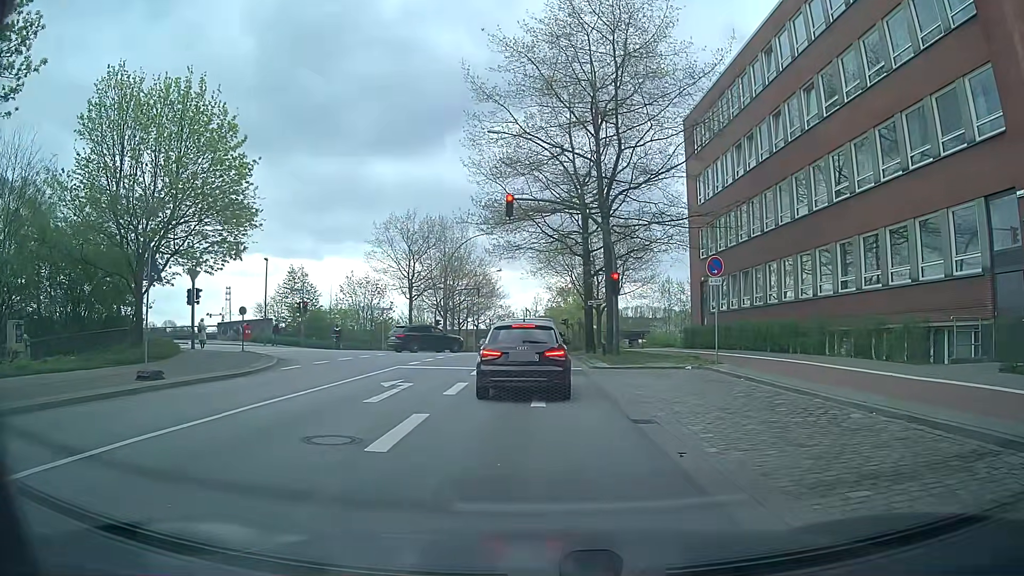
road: secondary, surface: asphalt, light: Day
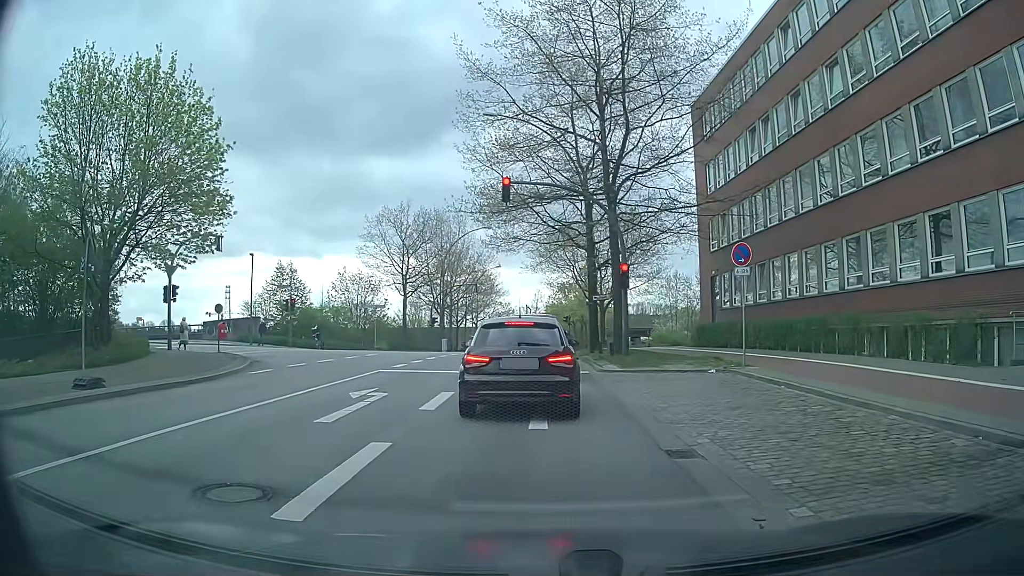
(+0.1, +2.6) m; +1°
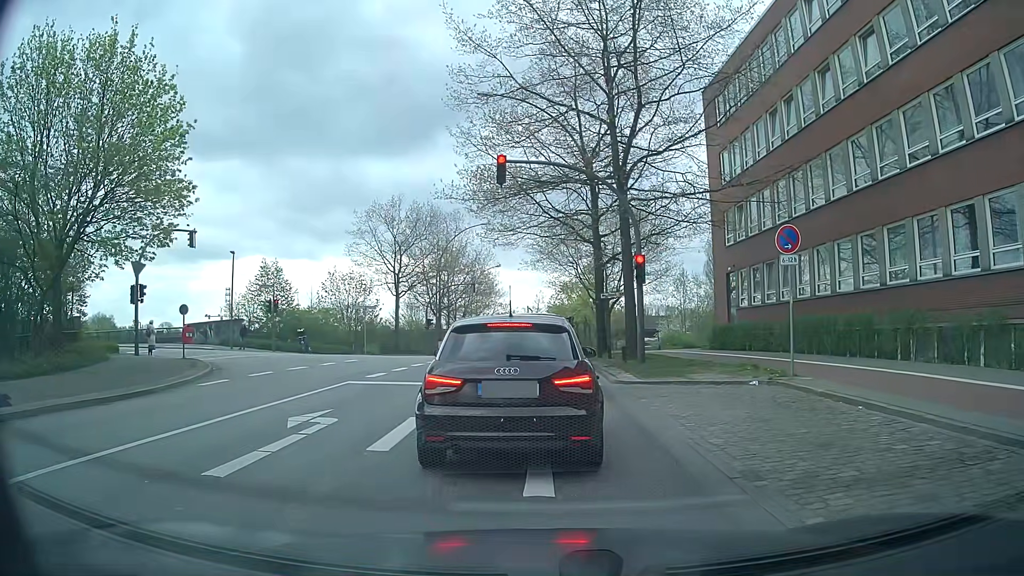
(+0.1, +3.2) m; +2°
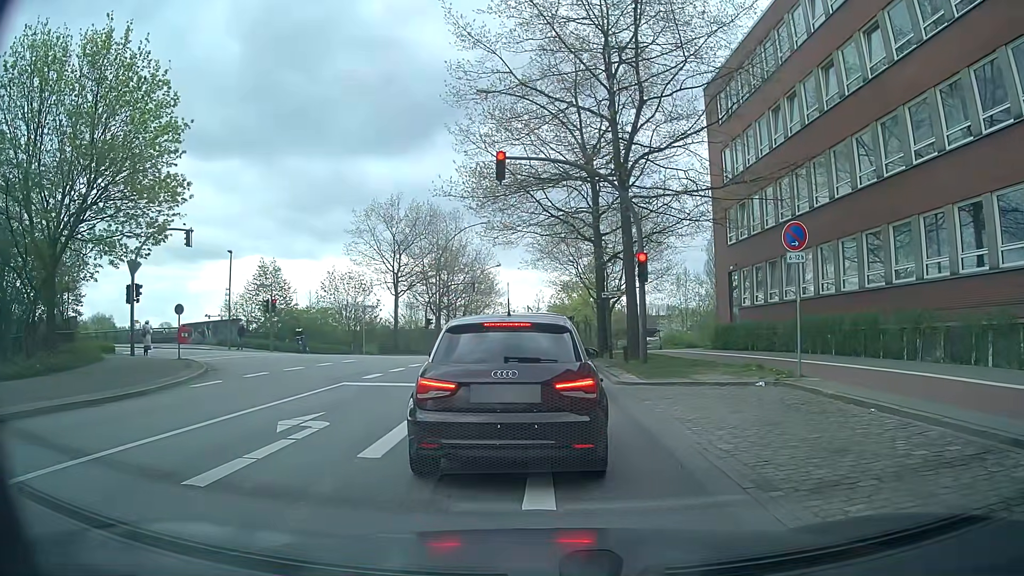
(0.0, +0.4) m; 0°
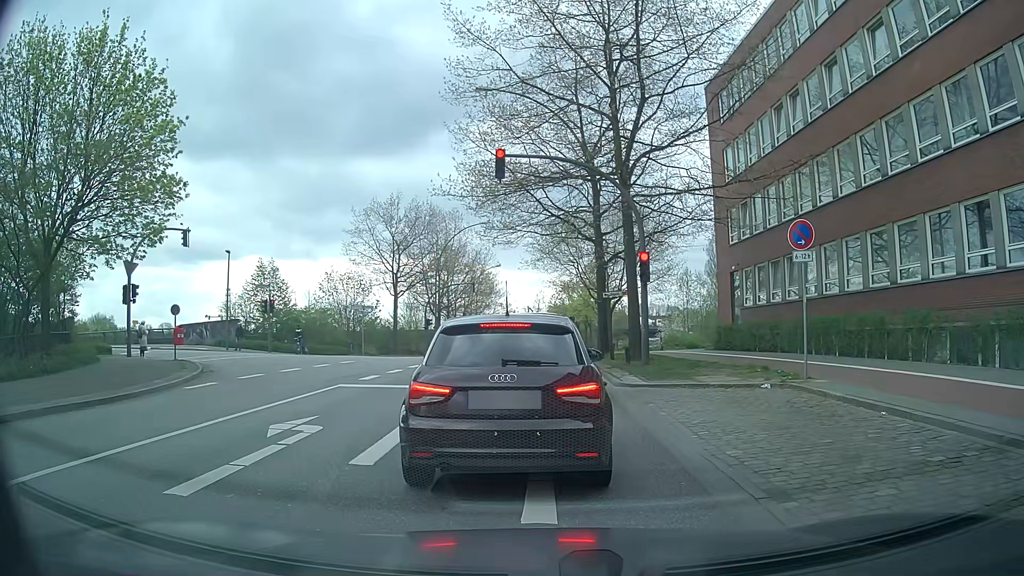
(0.0, +0.4) m; 0°
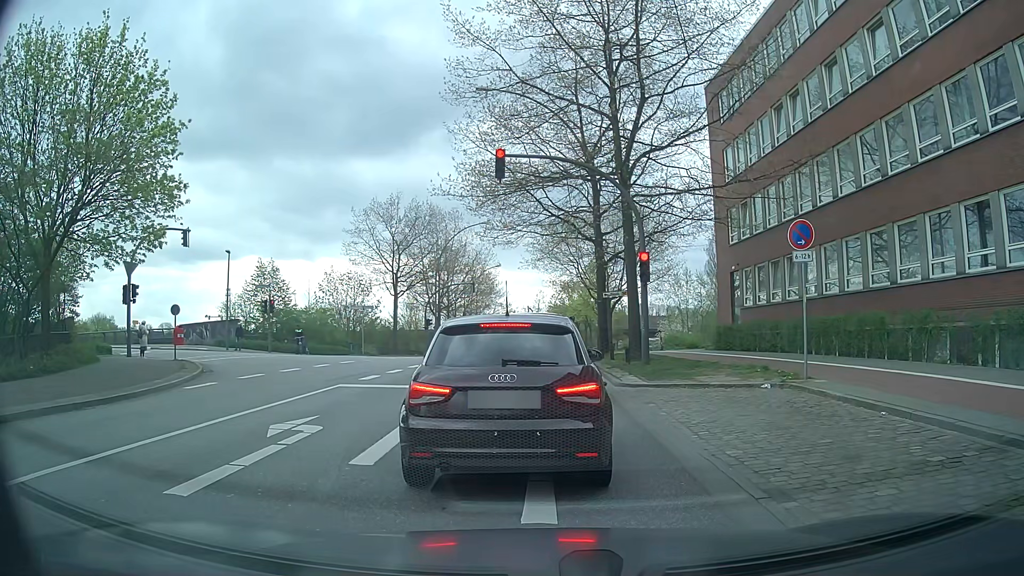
(0.0, 0.0) m; 0°
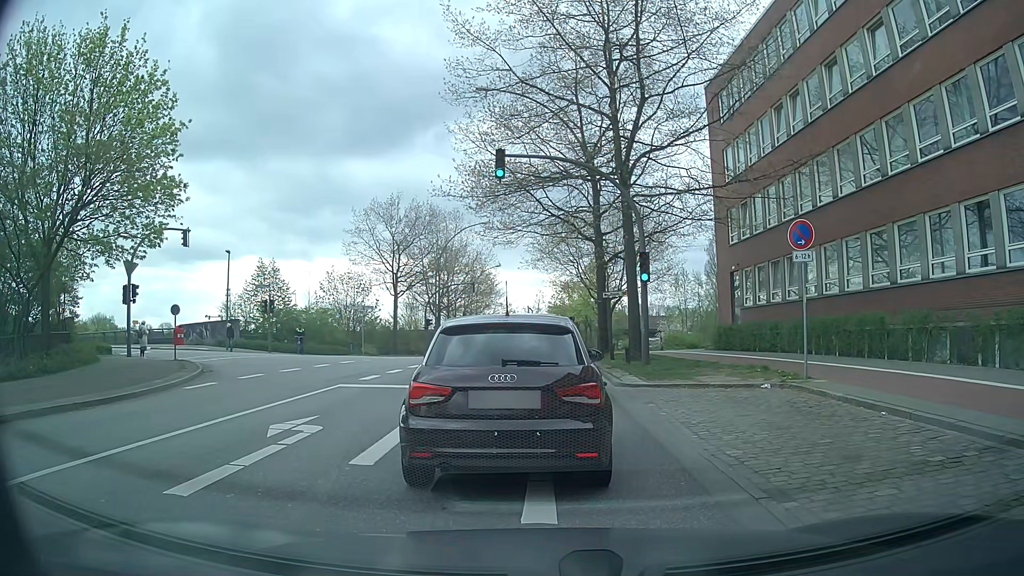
(0.0, 0.0) m; 0°
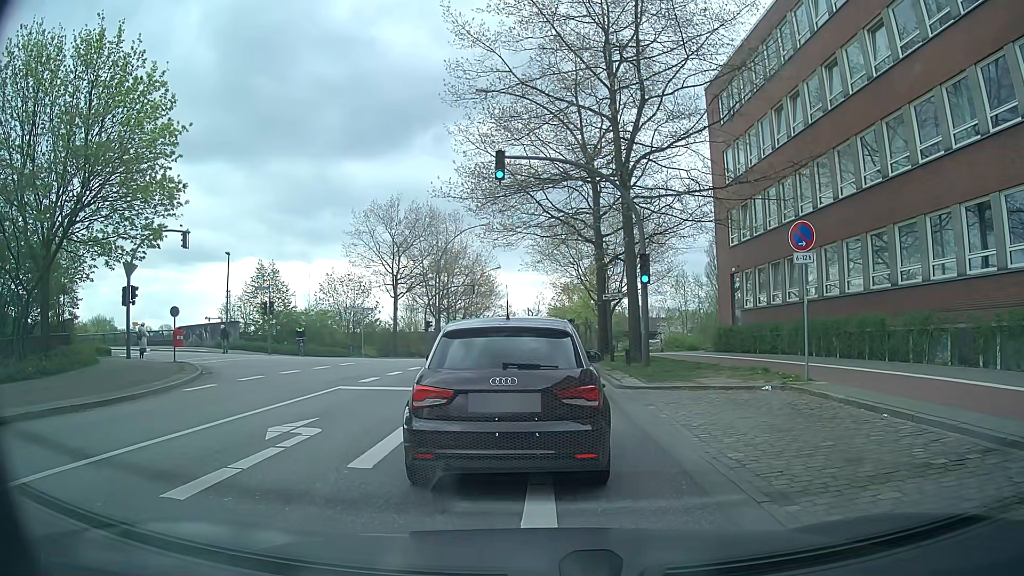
(0.0, 0.0) m; 0°
